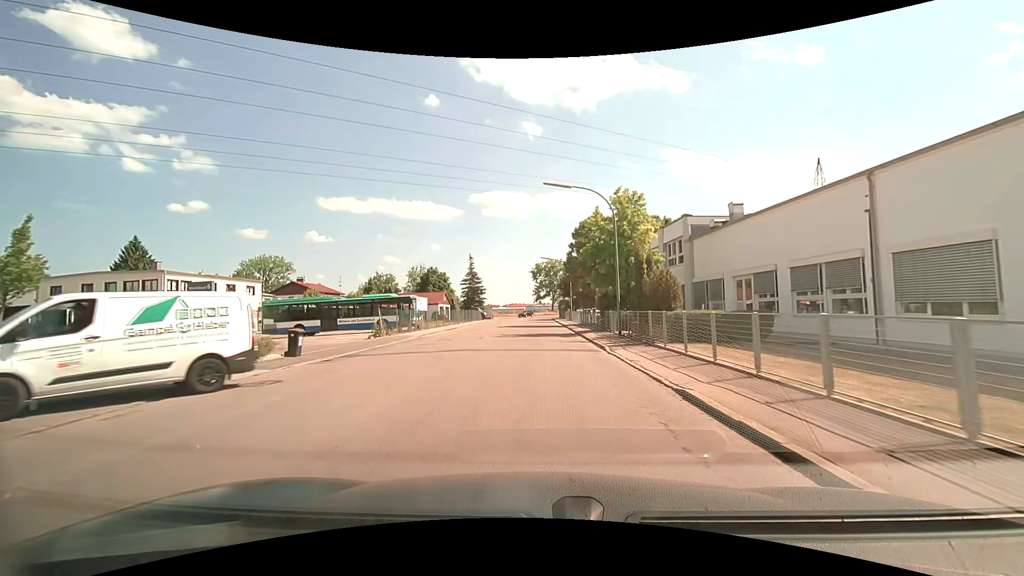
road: unclassified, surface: asphalt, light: Day
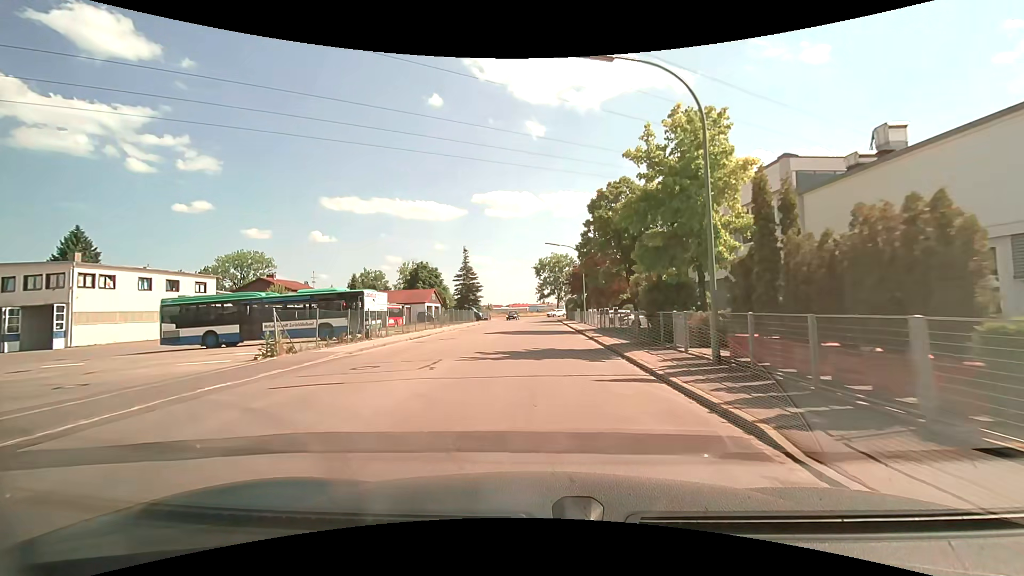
(0.0, +11.9) m; 0°
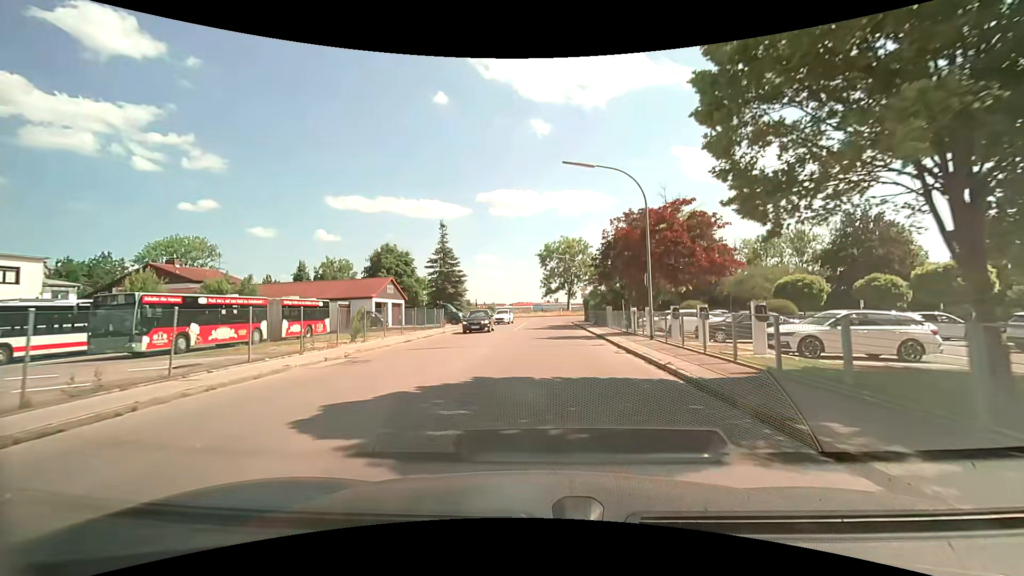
(-0.2, +24.1) m; -1°
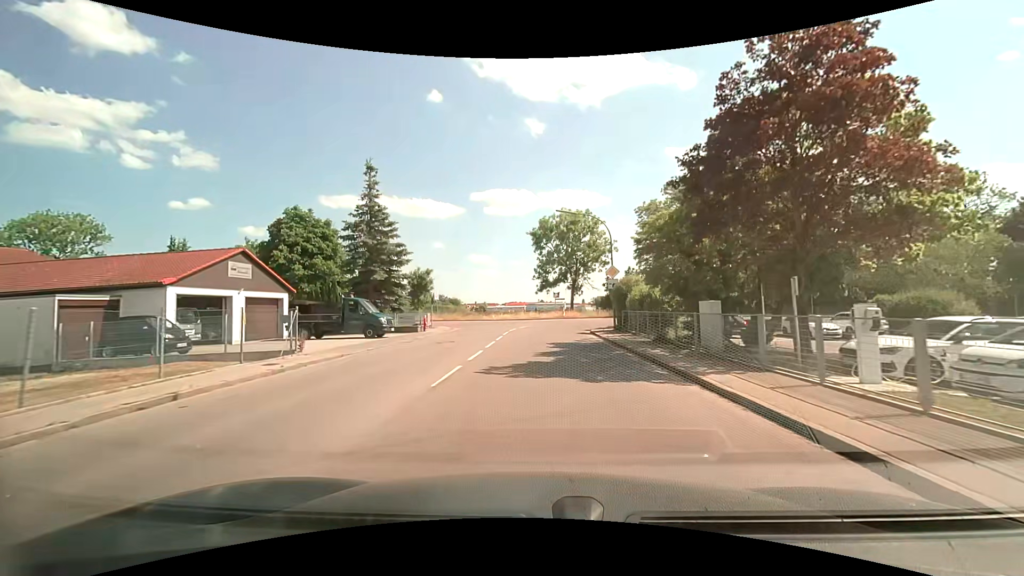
(+0.2, +24.7) m; 0°
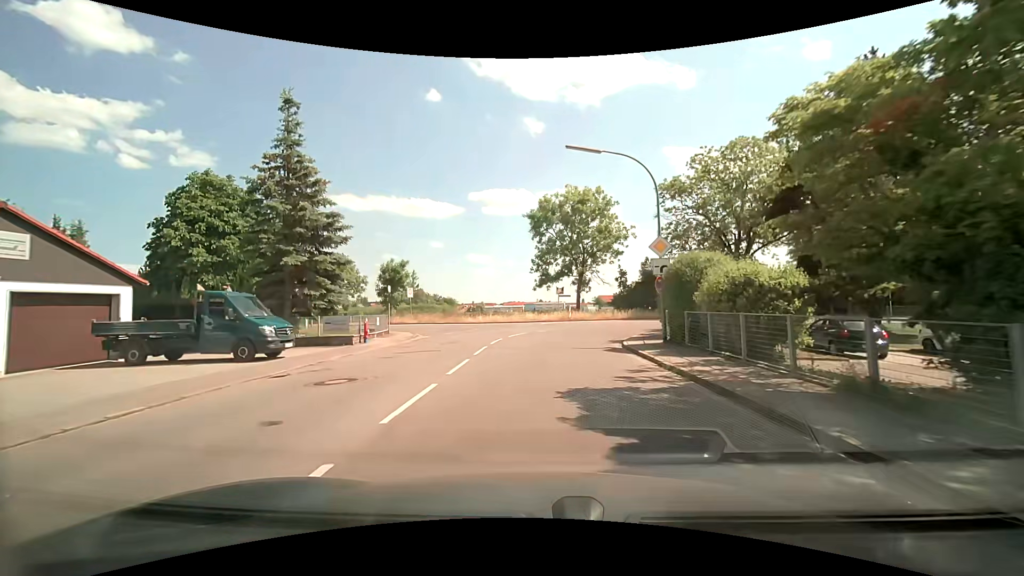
(+0.1, +11.8) m; +1°
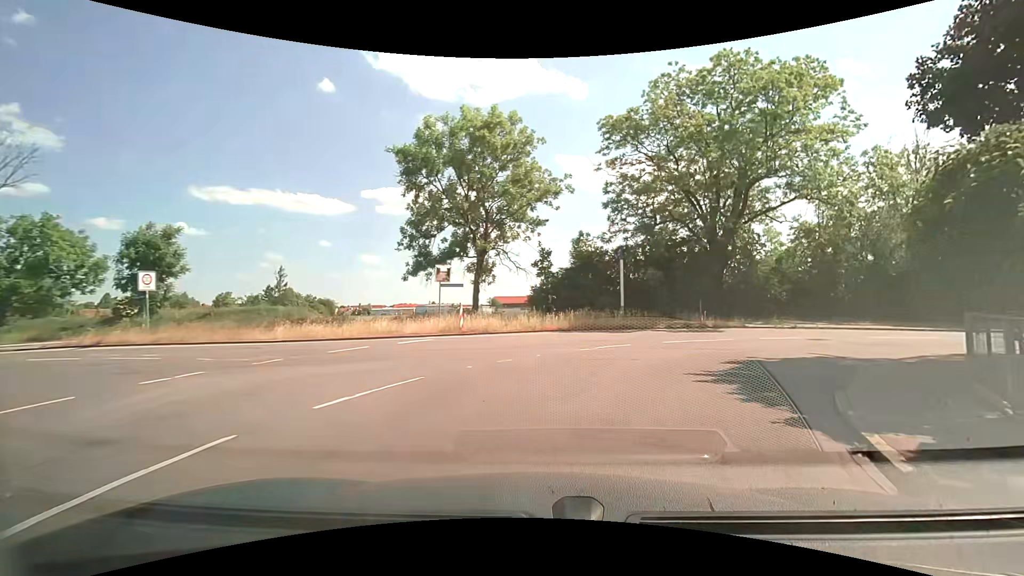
(+0.7, +21.0) m; +10°
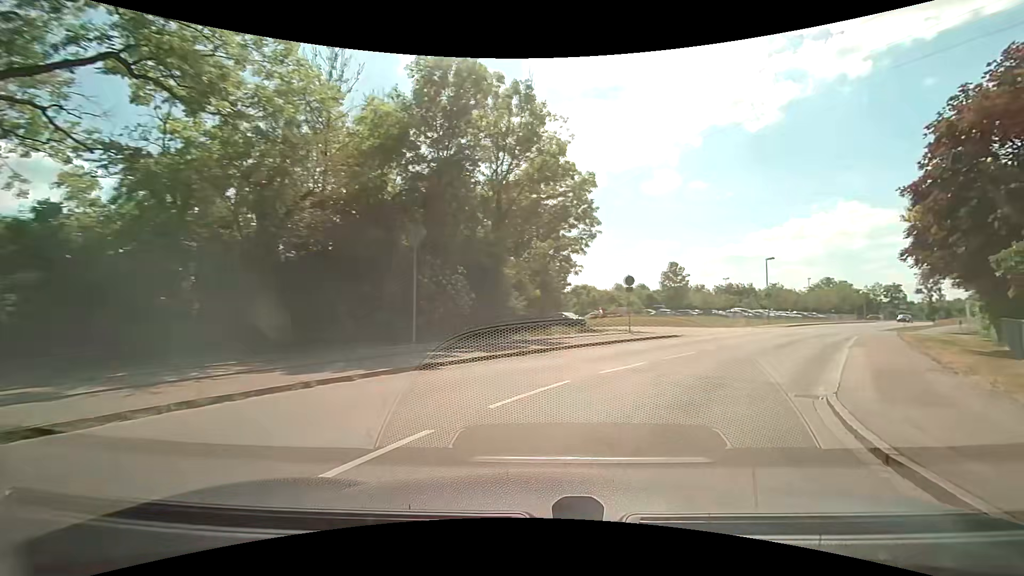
(+9.5, +18.2) m; +62°
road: tertiary
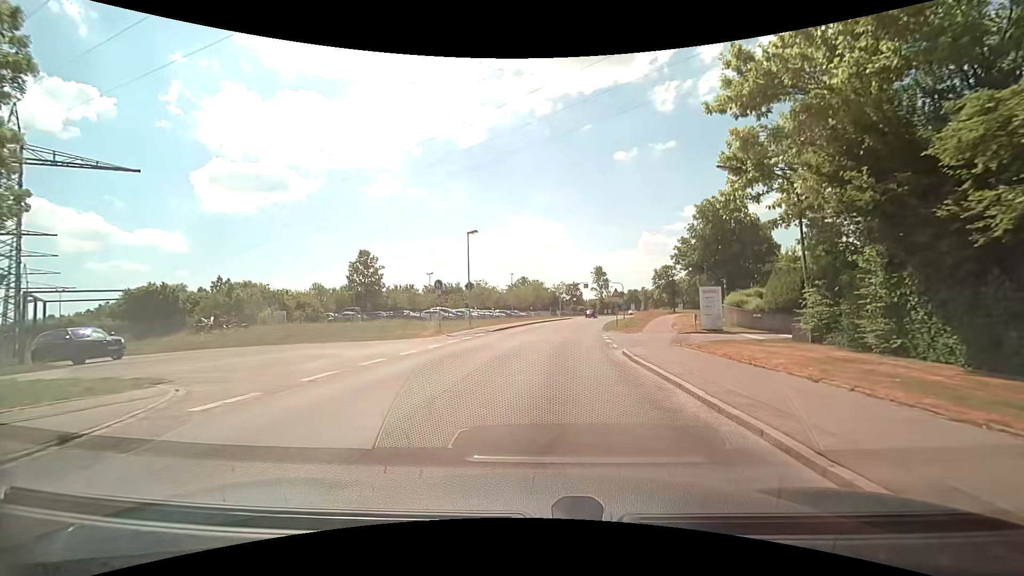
(+9.6, +21.2) m; +33°
(0, +10) (+1, +20) (+2, +30) (+3, +40) (+4, +50) (+6, +60) (+8, +69) (+10, +79) (+12, +89) (+15, +99) m
